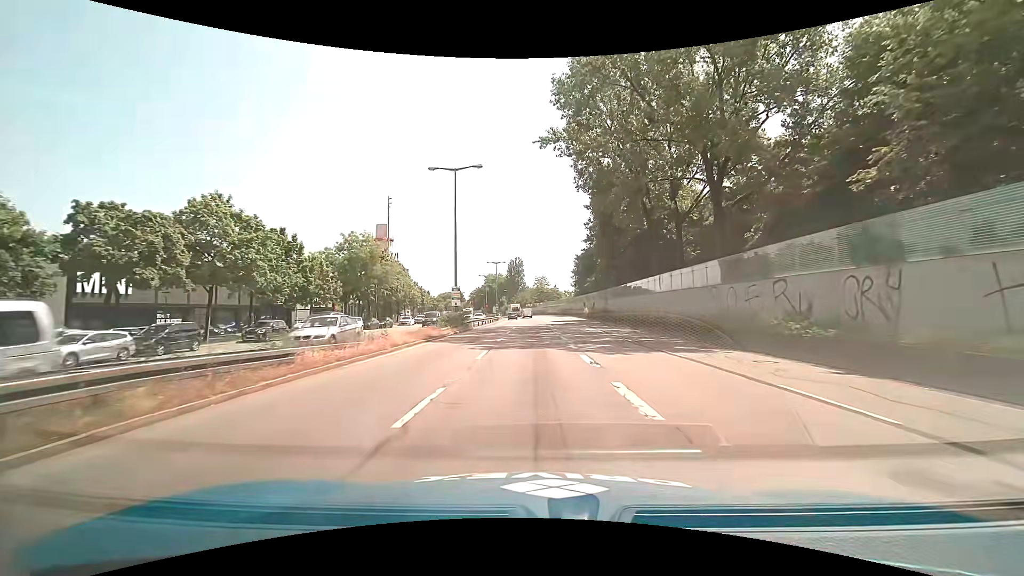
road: trunk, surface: asphalt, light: Day
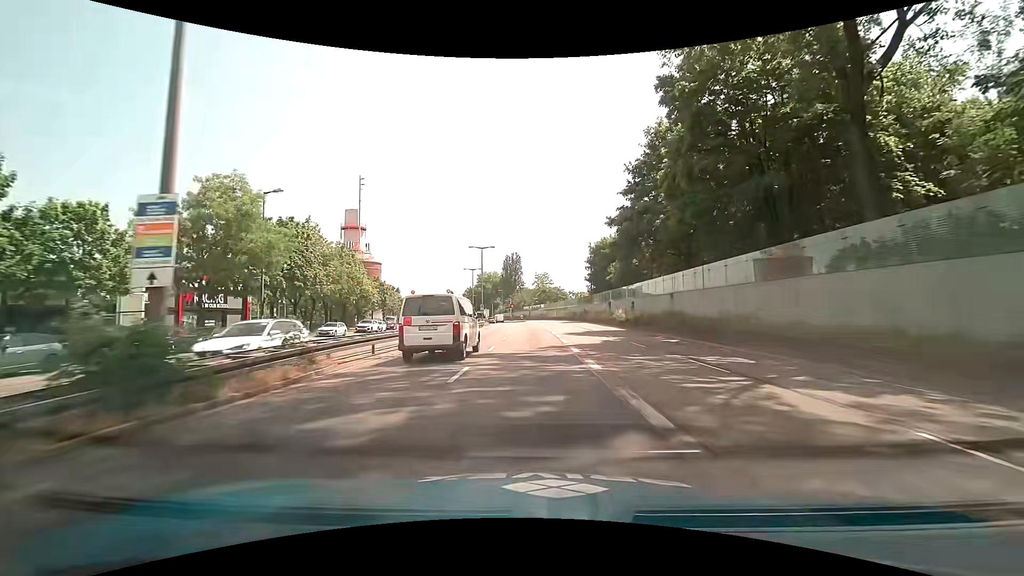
(0.0, +30.5) m; 0°
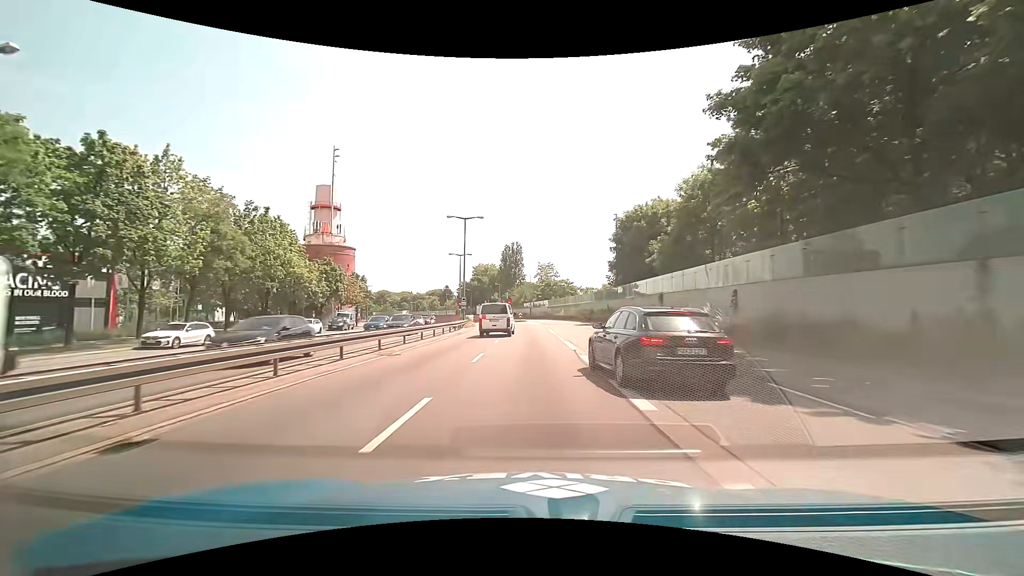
(-0.1, +23.0) m; -2°
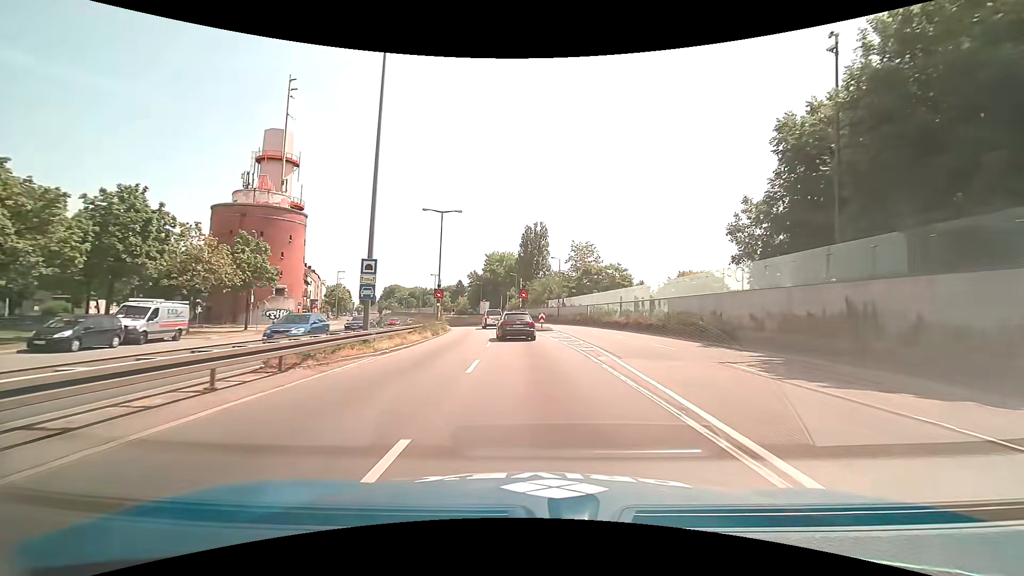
(+0.4, +38.8) m; -1°
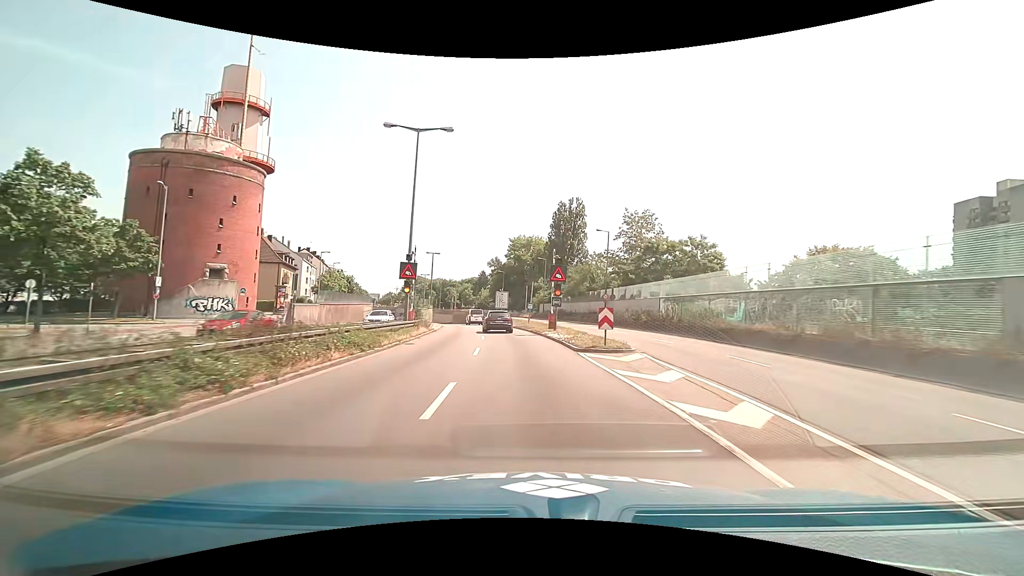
(-0.5, +23.2) m; -3°
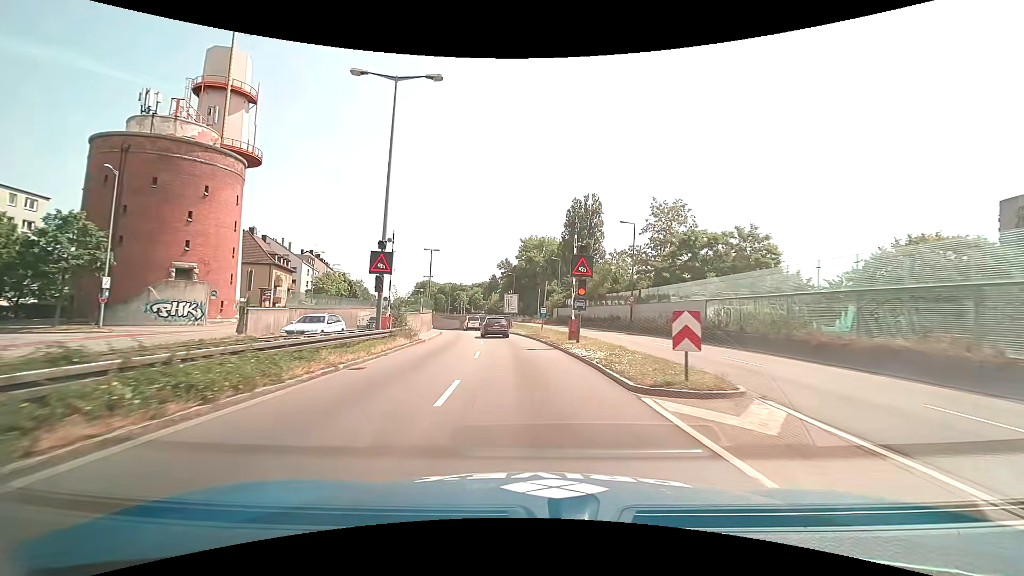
(-0.1, +7.7) m; -1°
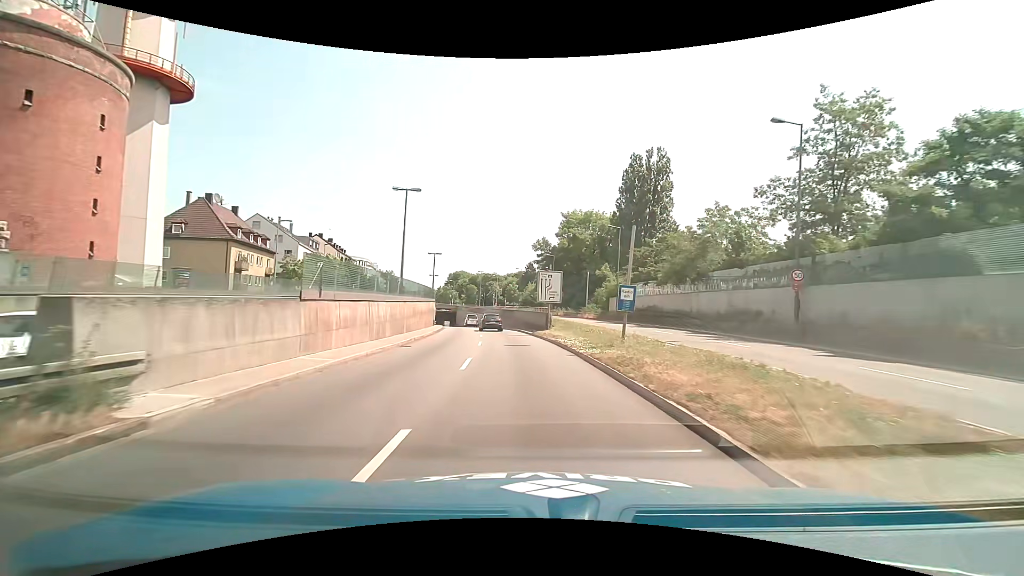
(-0.8, +23.0) m; -4°
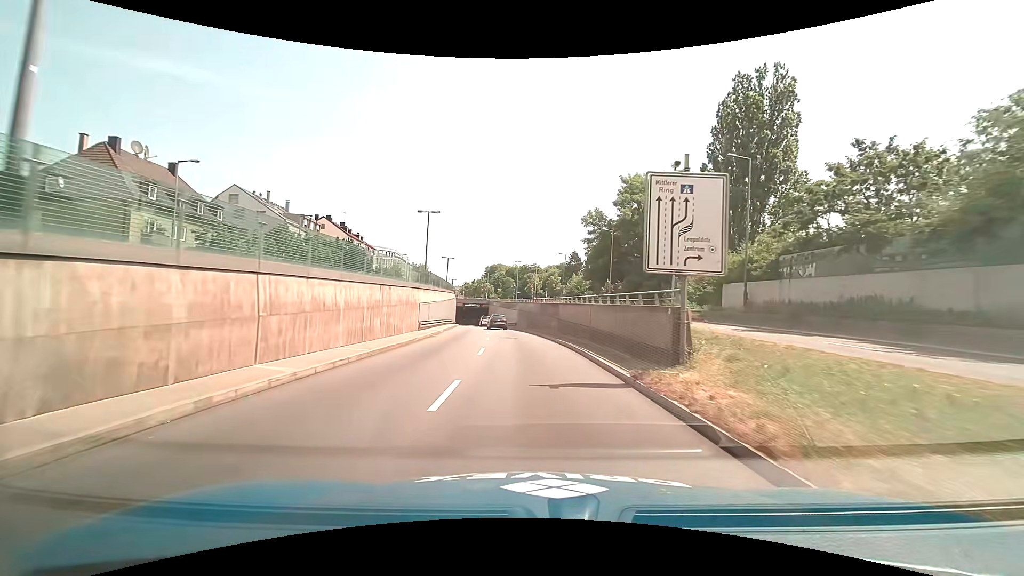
(-1.0, +23.1) m; -5°
(0, +10) (0, +20) (-1, +30) (-2, +40) (-3, +50) (-4, +60) (-5, +70) (-7, +80) (-8, +90) (-9, +99) m
